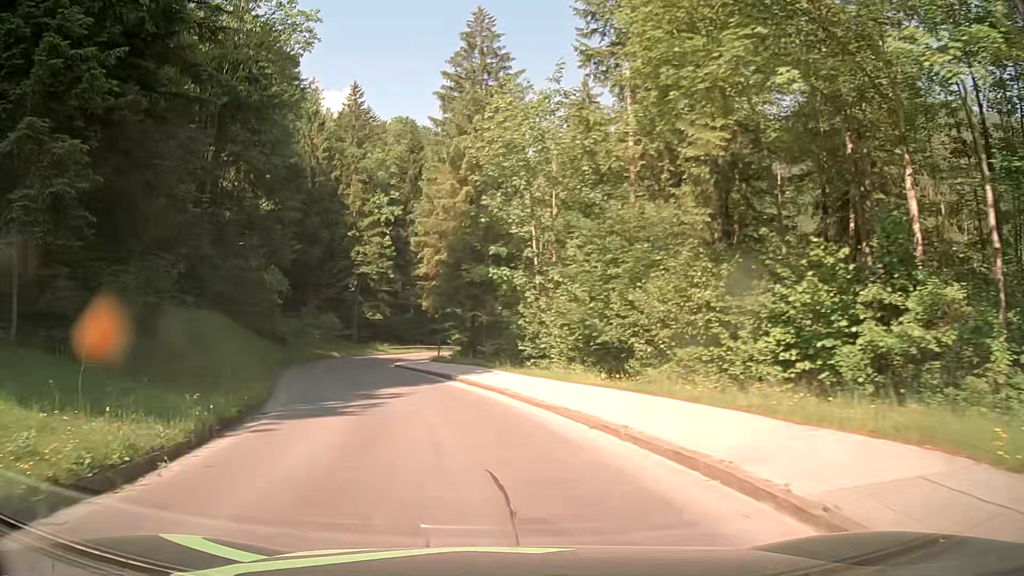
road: tertiary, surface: asphalt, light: Day
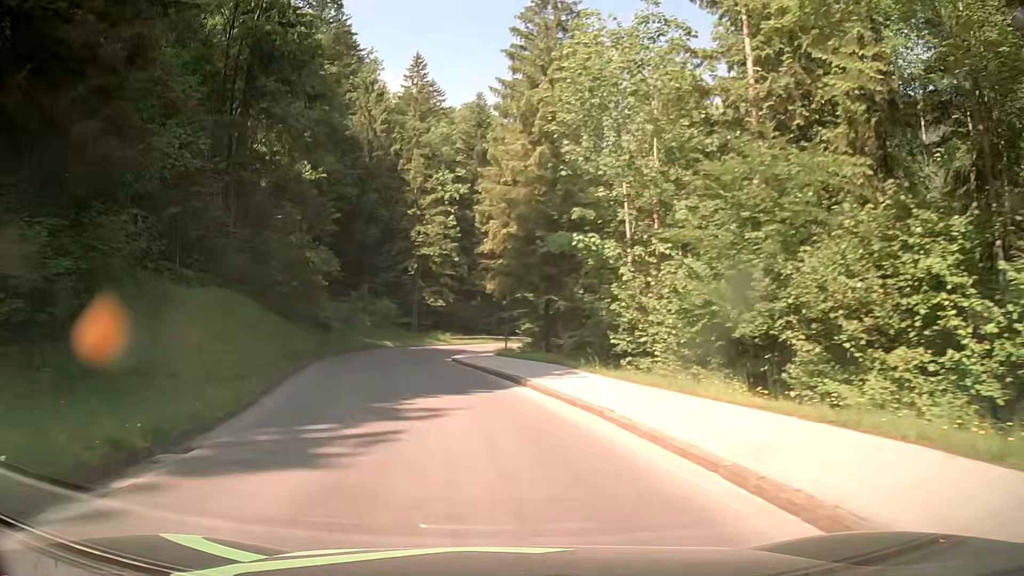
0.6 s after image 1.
(-0.4, +6.6) m; -6°
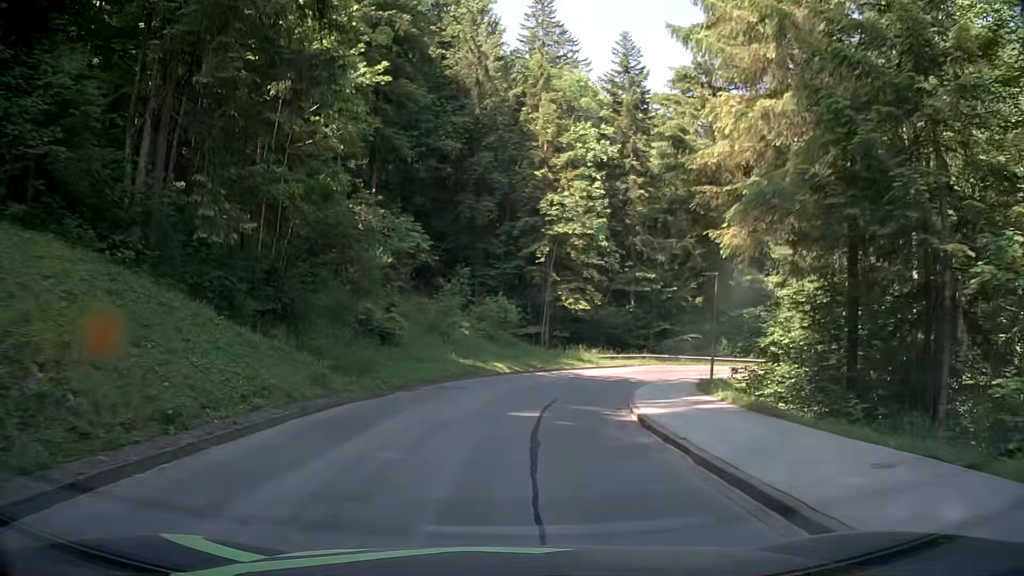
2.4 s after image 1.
(-2.5, +20.1) m; -12°
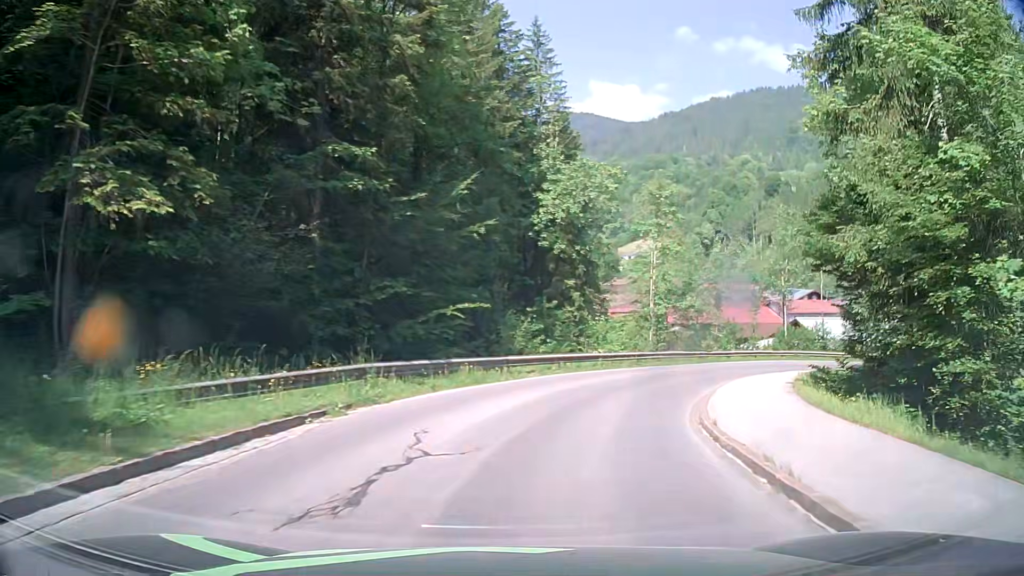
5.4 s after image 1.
(+4.8, +32.0) m; +25°
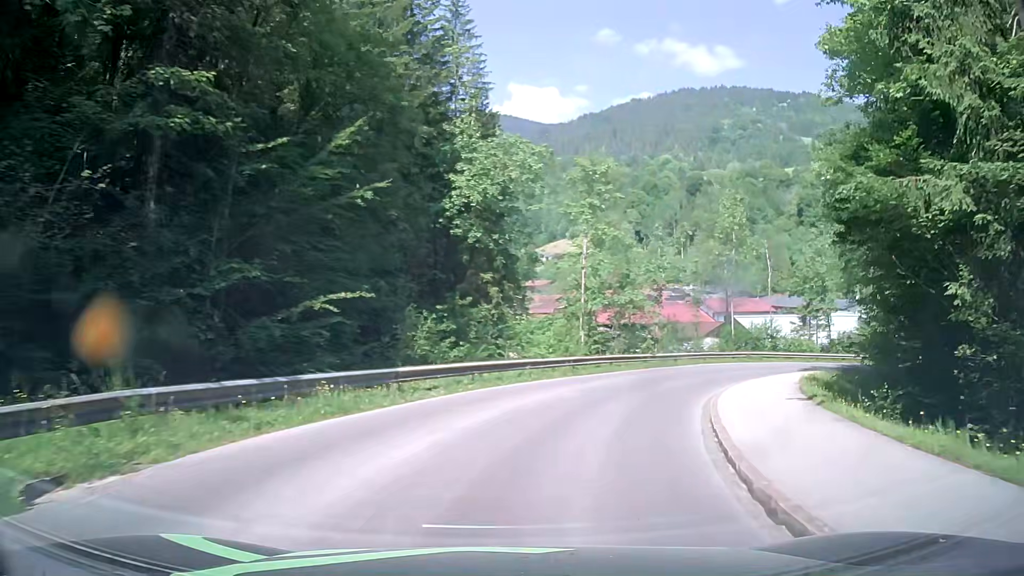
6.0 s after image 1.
(+0.4, +6.6) m; +7°
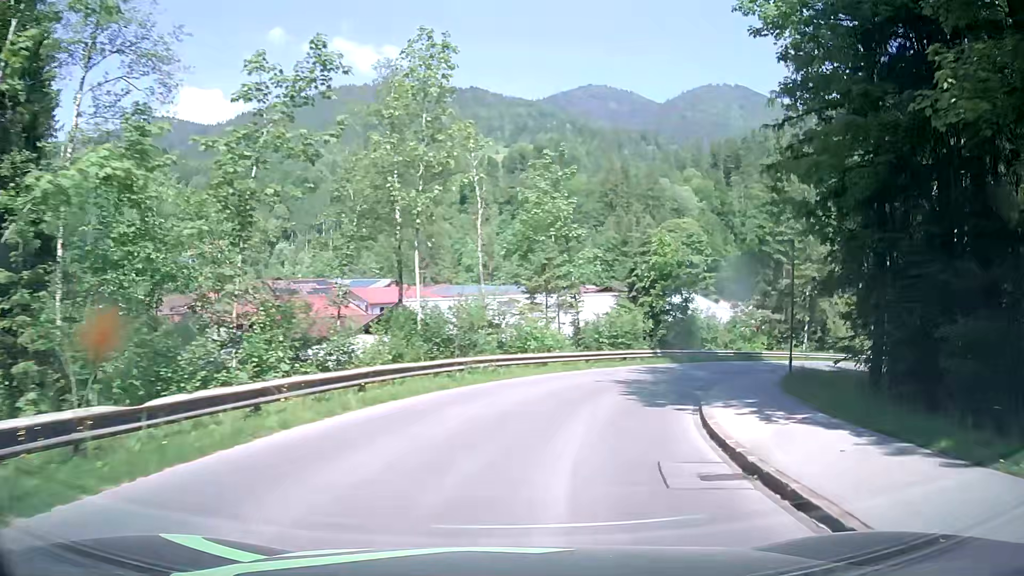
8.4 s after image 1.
(+7.1, +25.9) m; +29°
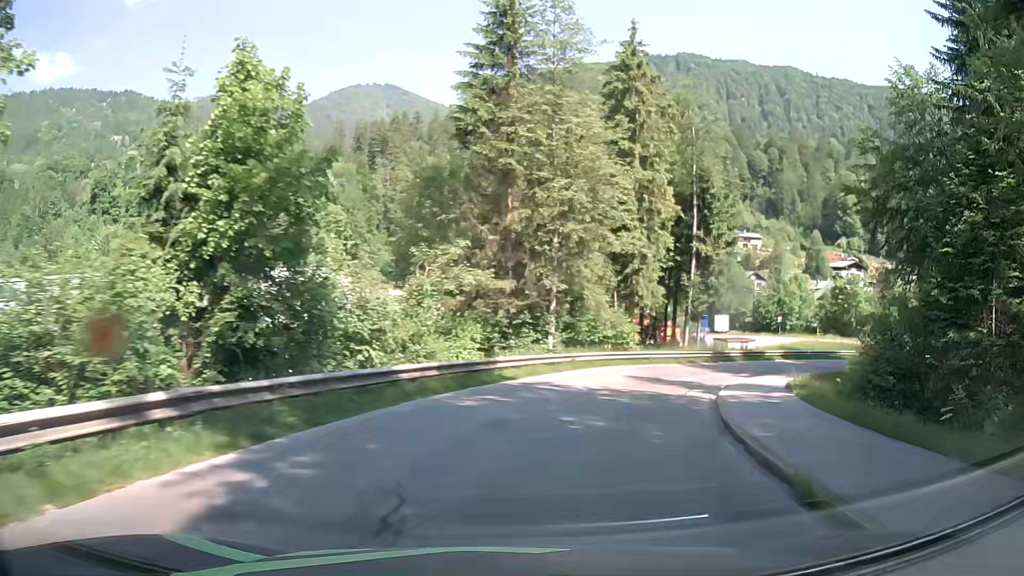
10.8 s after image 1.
(+7.4, +26.9) m; +30°
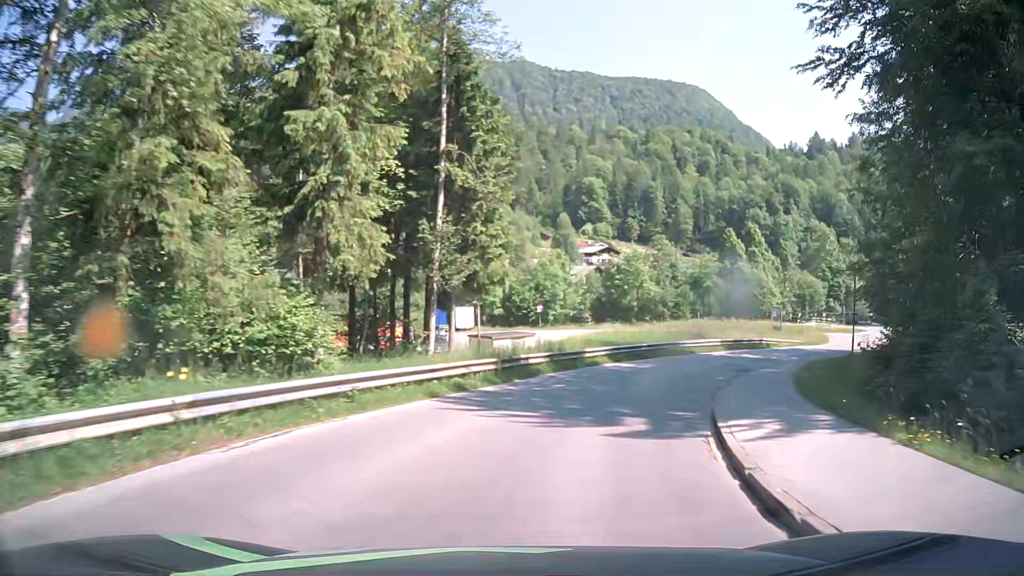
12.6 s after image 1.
(+4.9, +21.1) m; +24°
(+1, +10) (+4, +20) (+8, +28) (+15, +36) (+23, +42) (+31, +48) (+39, +54) (+45, +62) (+49, +71) (+51, +81) m
